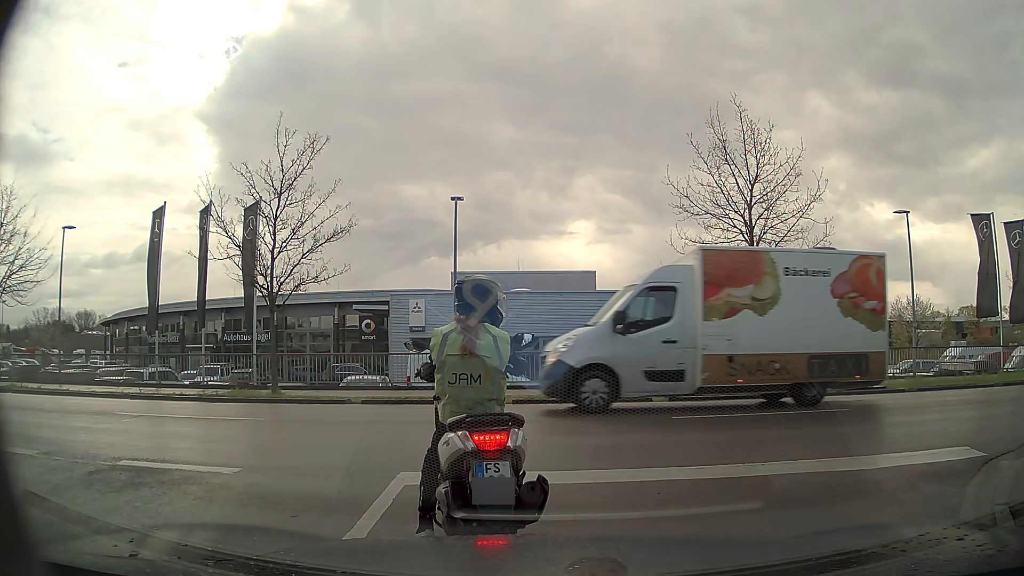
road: residential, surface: asphalt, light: Day
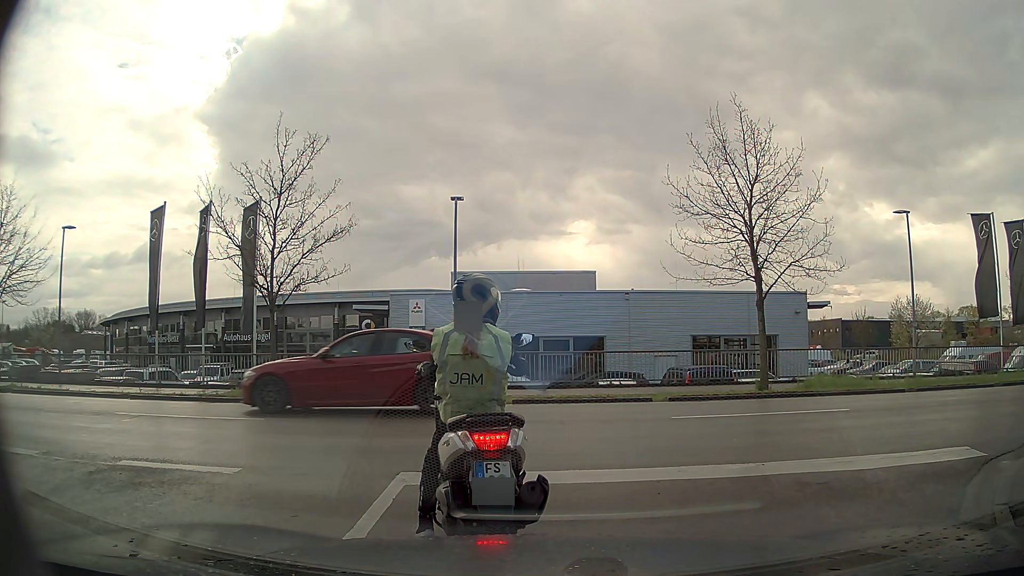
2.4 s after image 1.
(0.0, 0.0) m; 0°
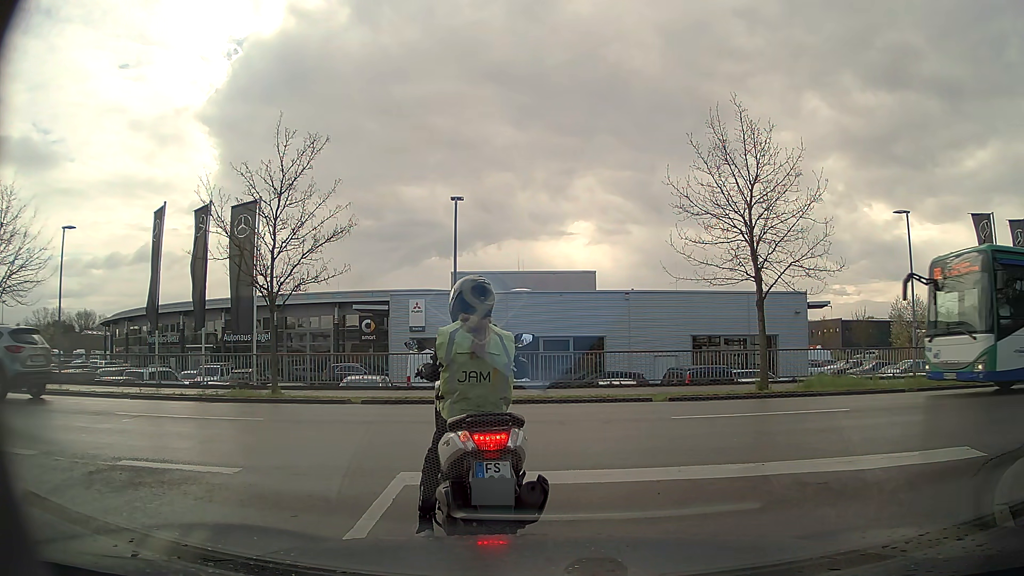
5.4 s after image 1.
(0.0, 0.0) m; 0°
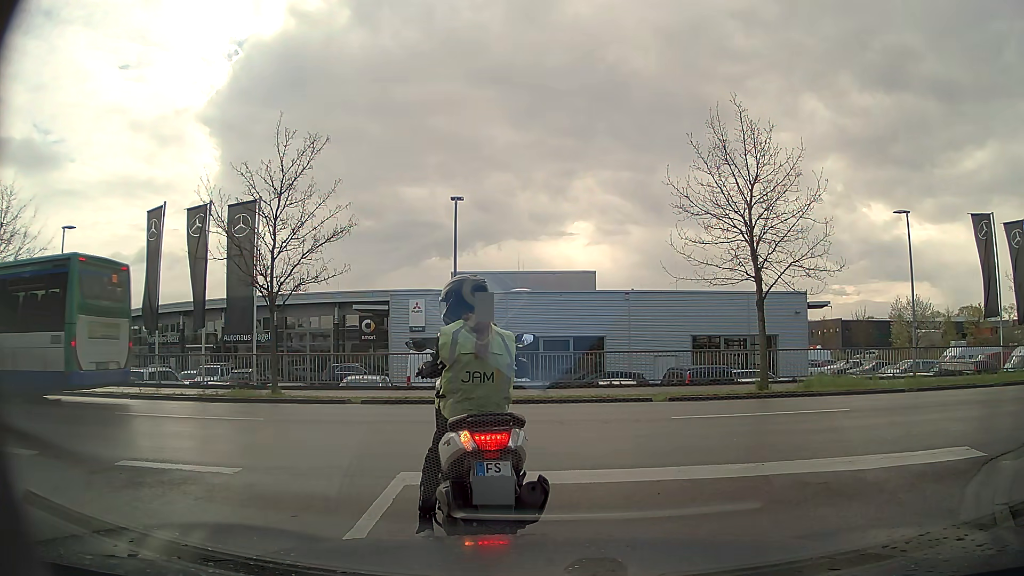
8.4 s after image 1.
(0.0, 0.0) m; 0°
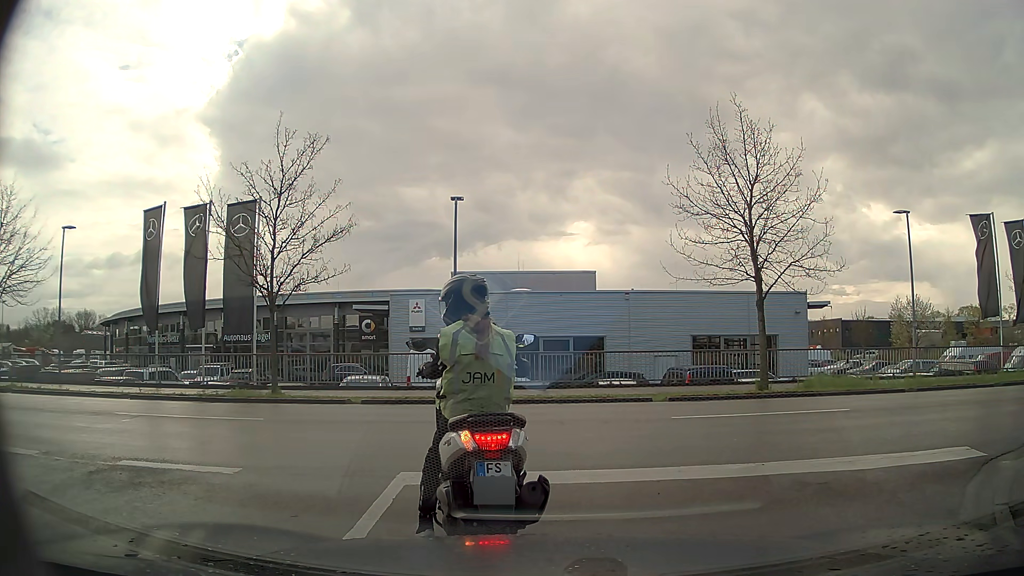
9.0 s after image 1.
(0.0, 0.0) m; 0°
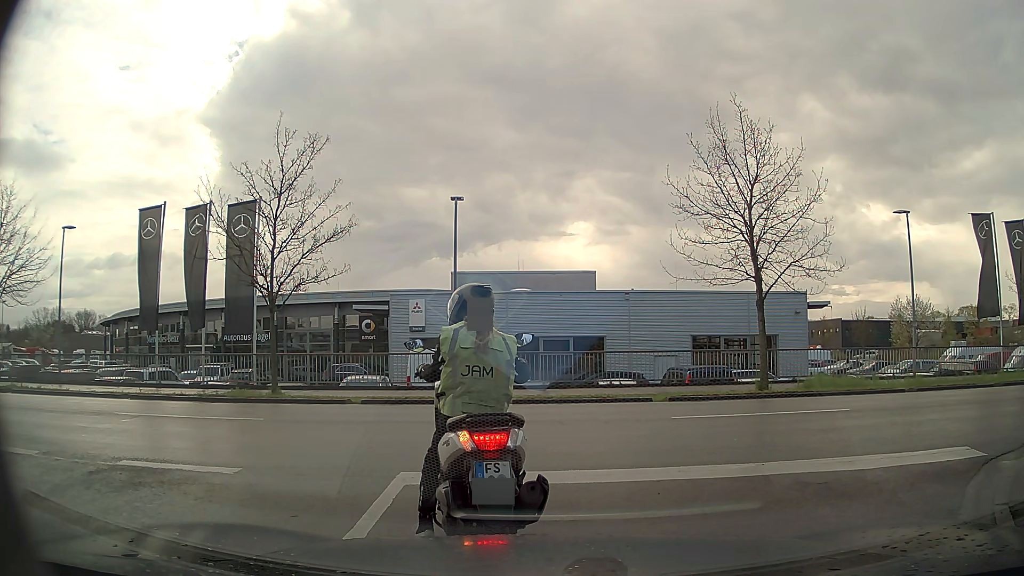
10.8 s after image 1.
(0.0, 0.0) m; 0°
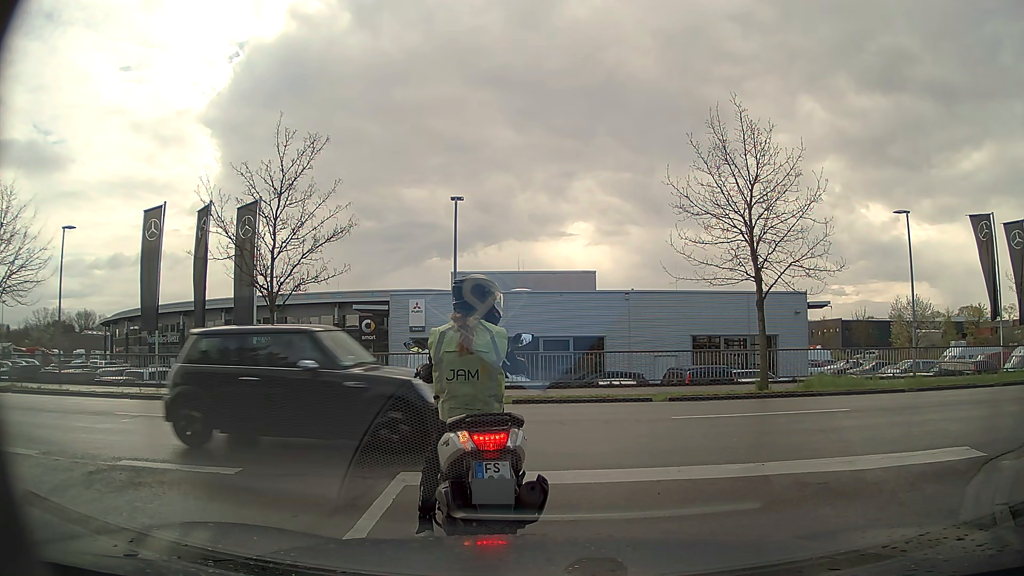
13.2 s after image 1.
(0.0, 0.0) m; 0°
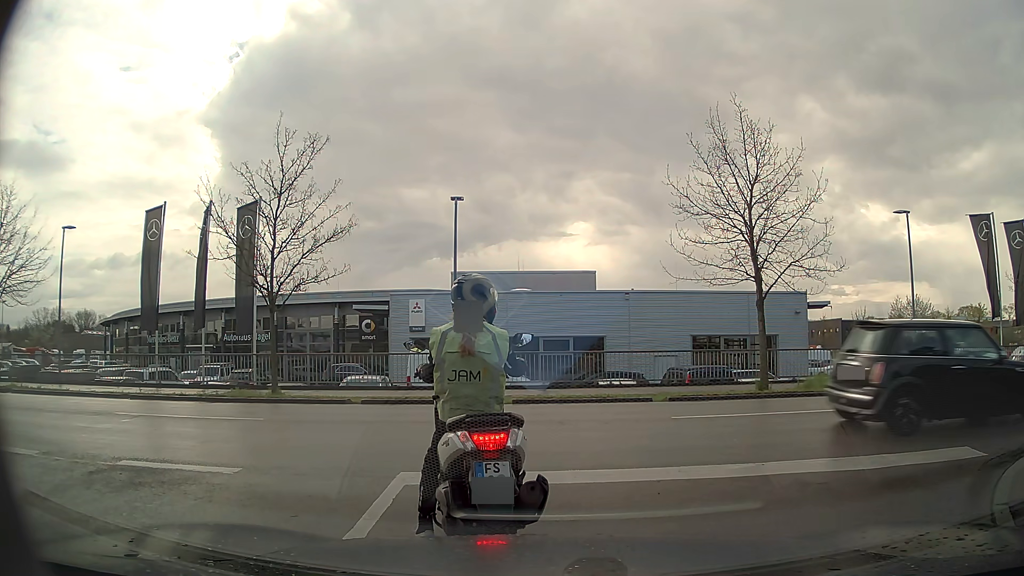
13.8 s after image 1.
(0.0, 0.0) m; 0°
